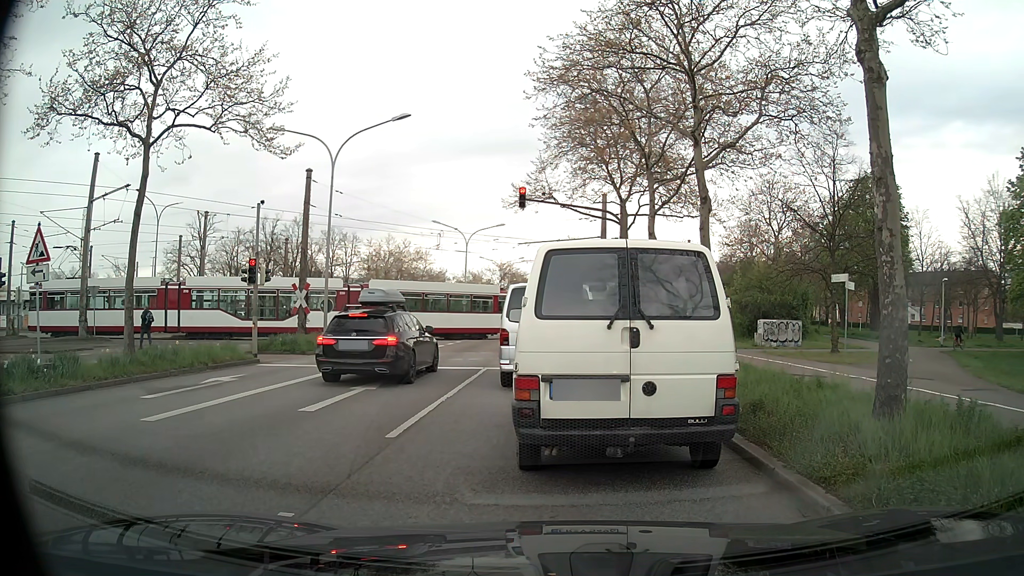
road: primary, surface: asphalt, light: Day
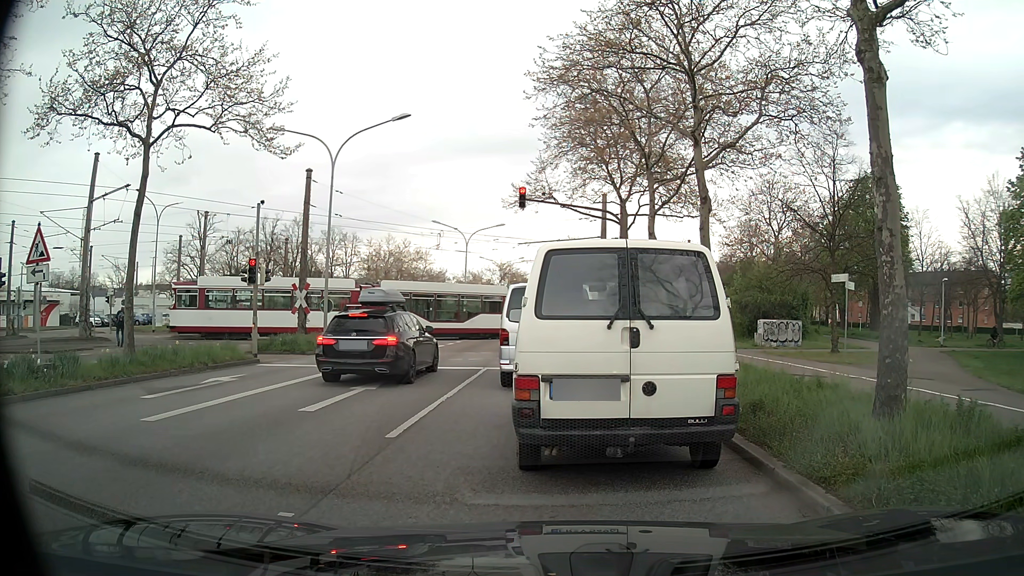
(0.0, 0.0) m; 0°
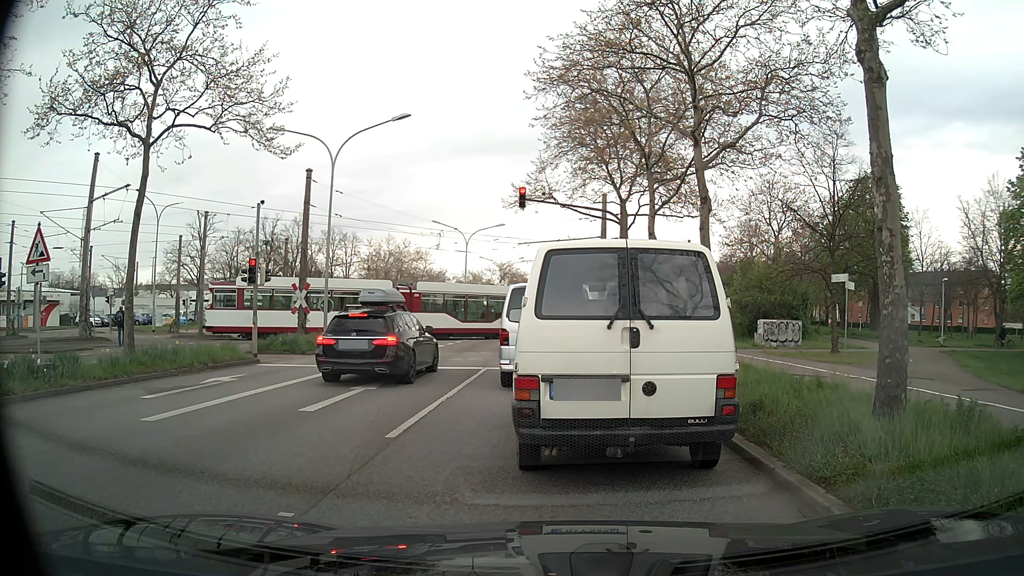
(0.0, 0.0) m; 0°
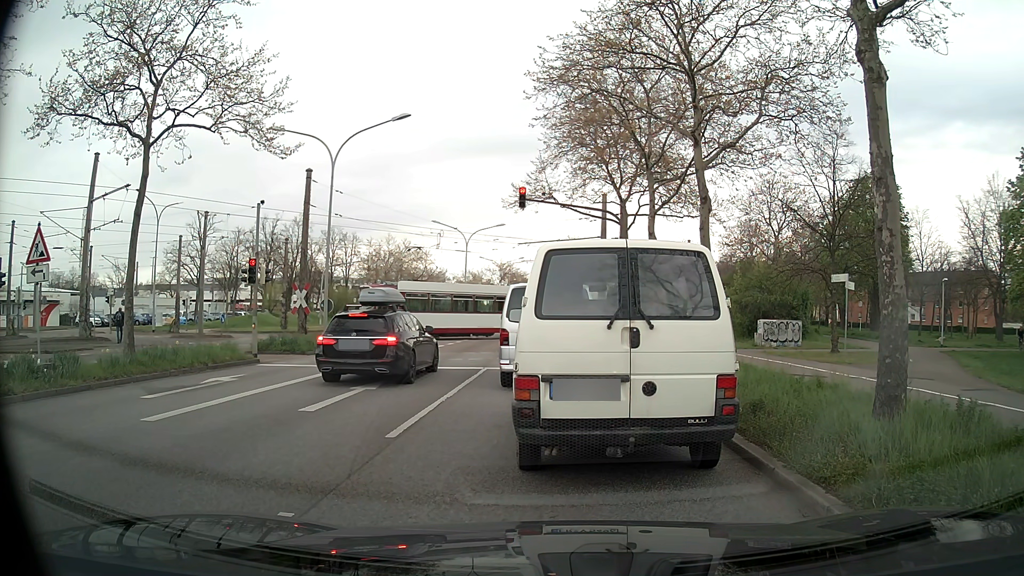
(0.0, 0.0) m; 0°
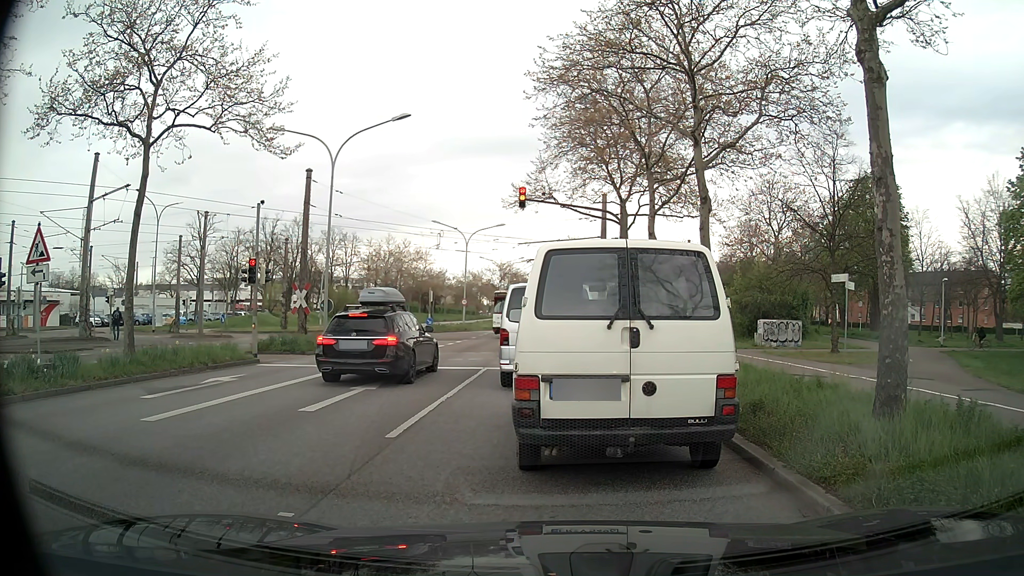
(0.0, 0.0) m; 0°
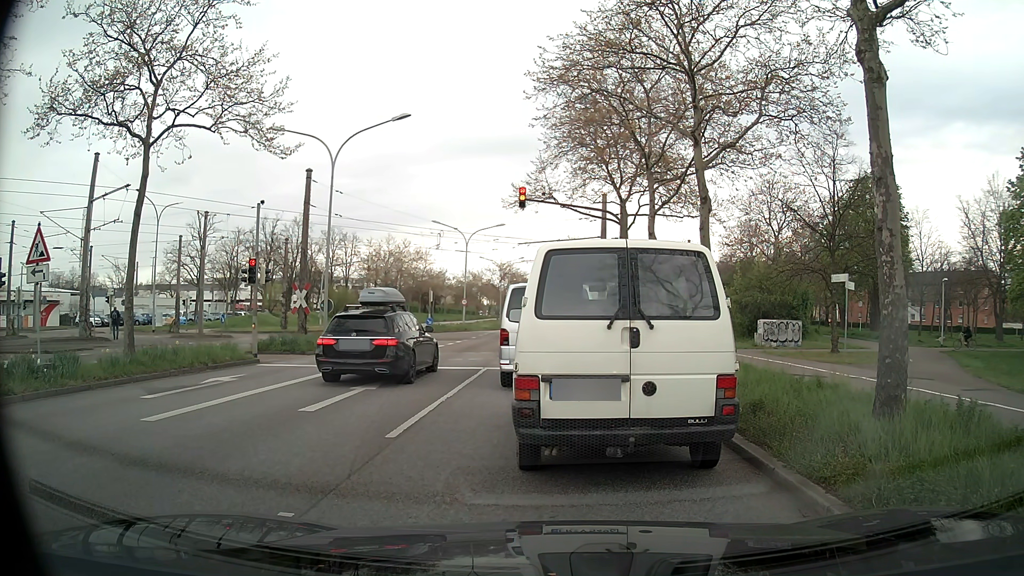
(0.0, 0.0) m; 0°
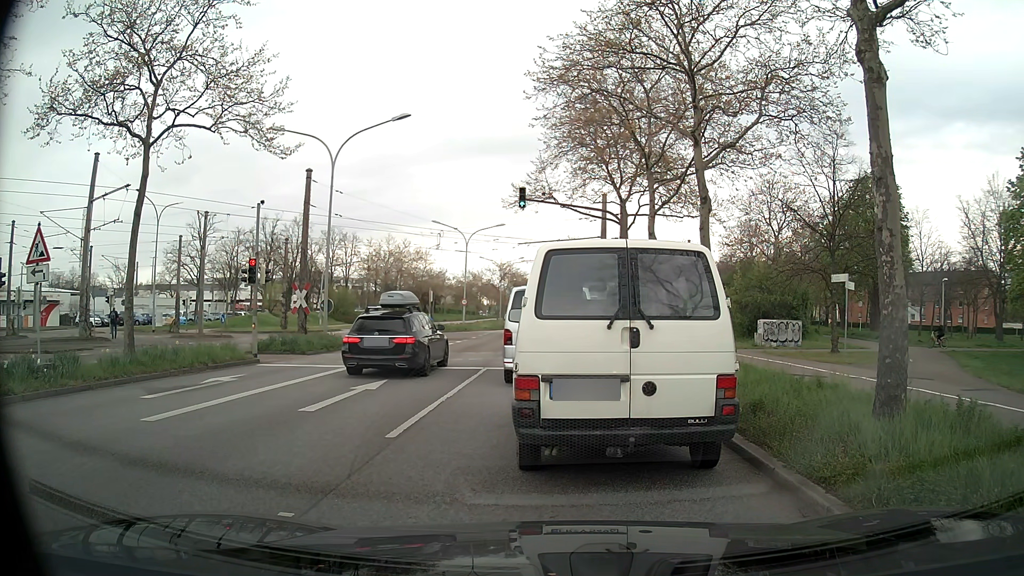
(0.0, 0.0) m; 0°
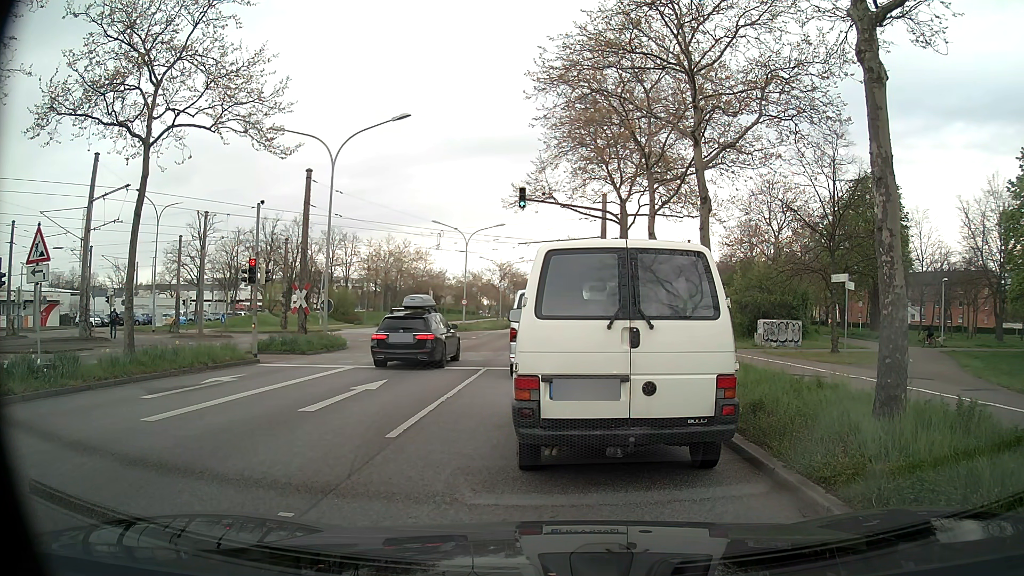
(0.0, 0.0) m; 0°
